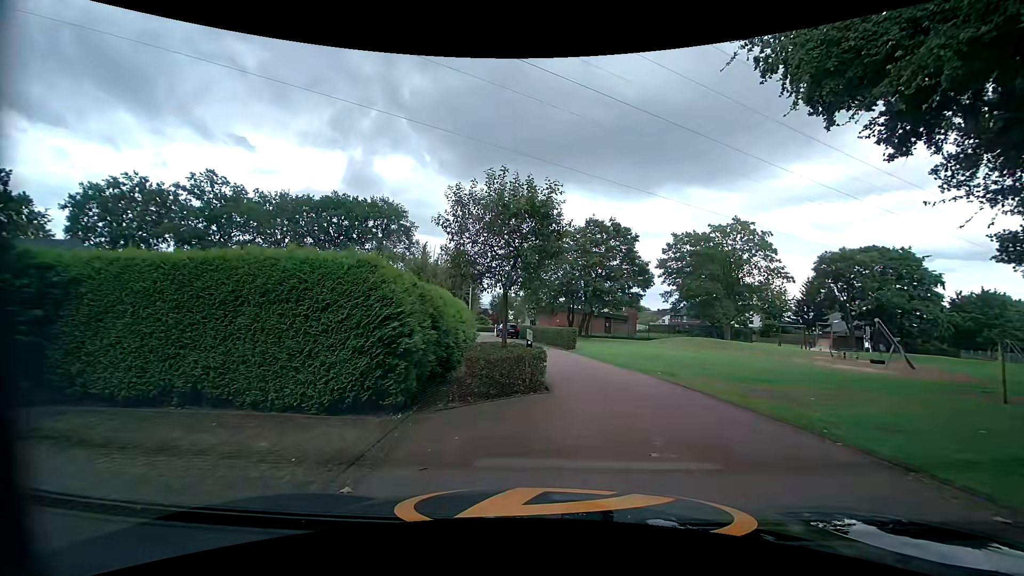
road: tertiary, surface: asphalt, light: Day
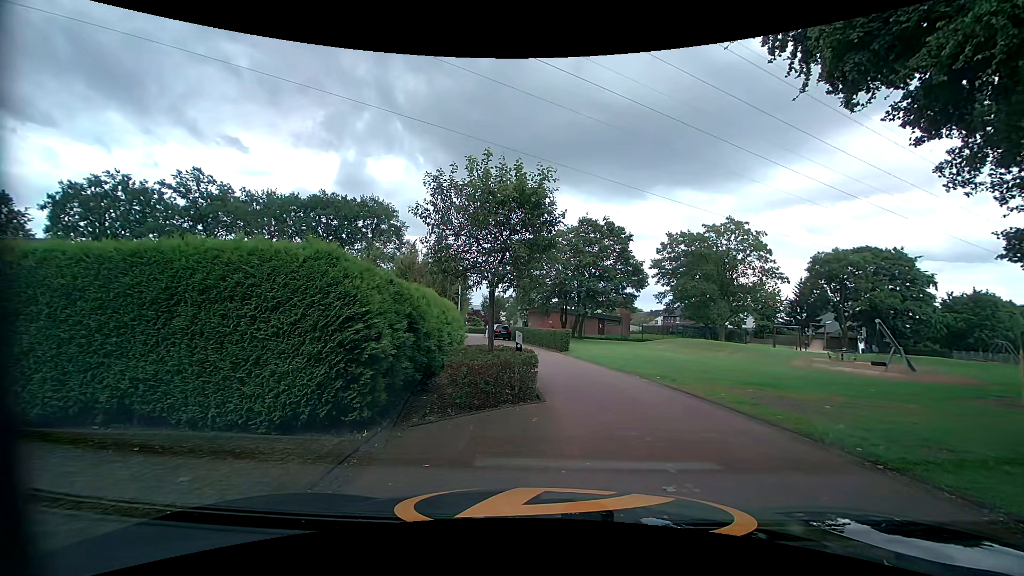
(0.0, +1.1) m; 0°
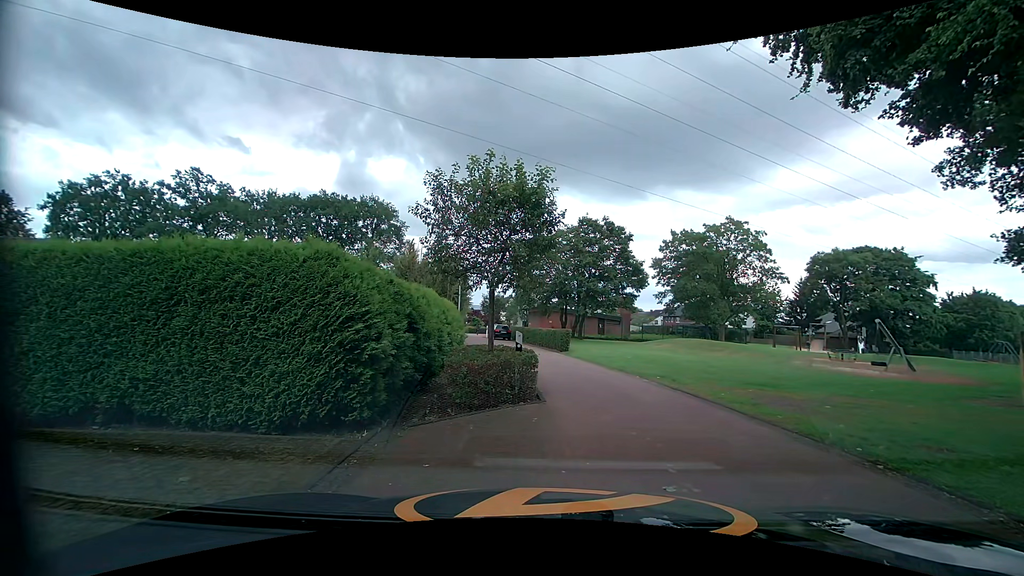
(0.0, 0.0) m; 0°
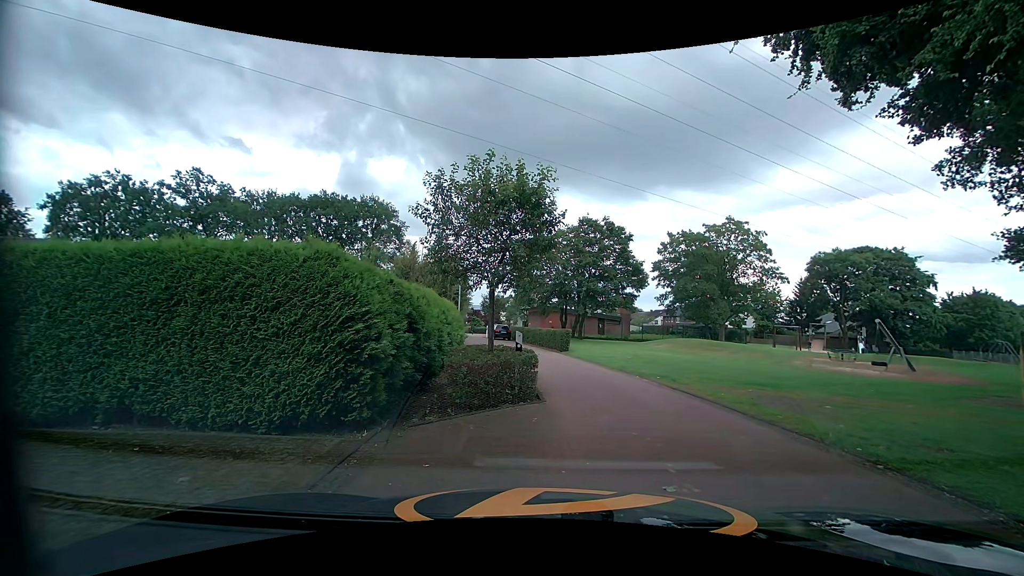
(0.0, 0.0) m; 0°
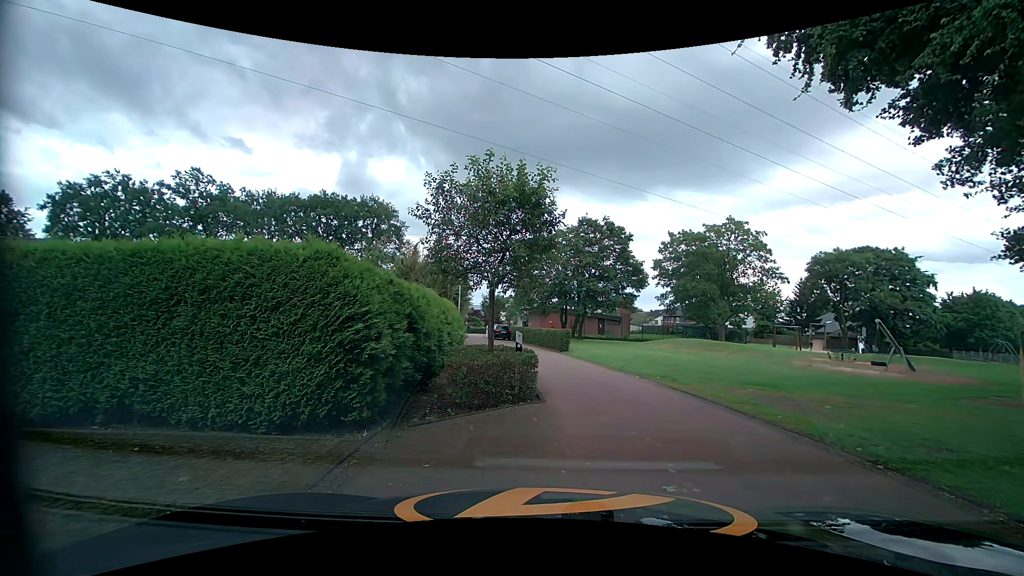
(0.0, 0.0) m; 0°
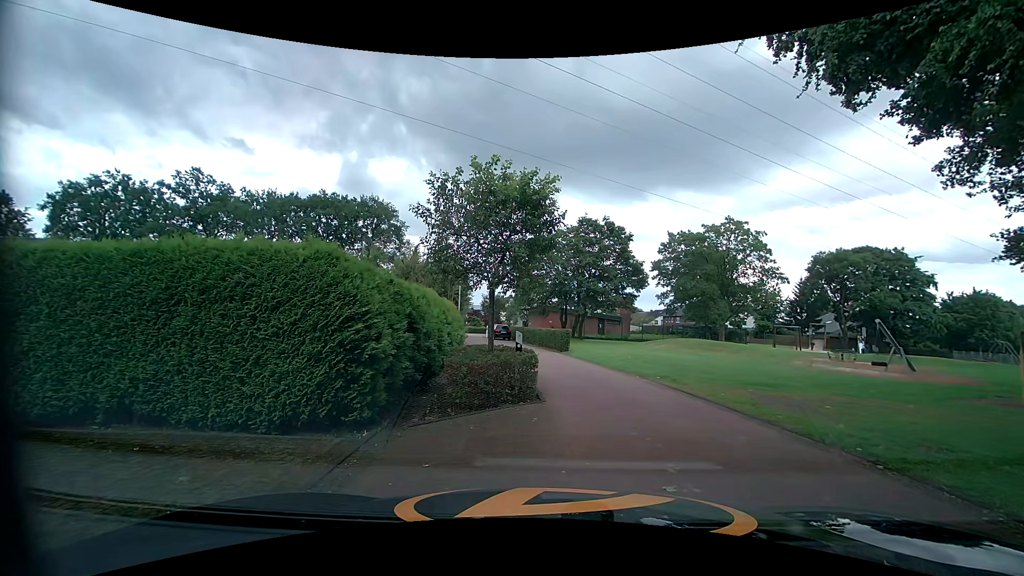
(0.0, 0.0) m; 0°
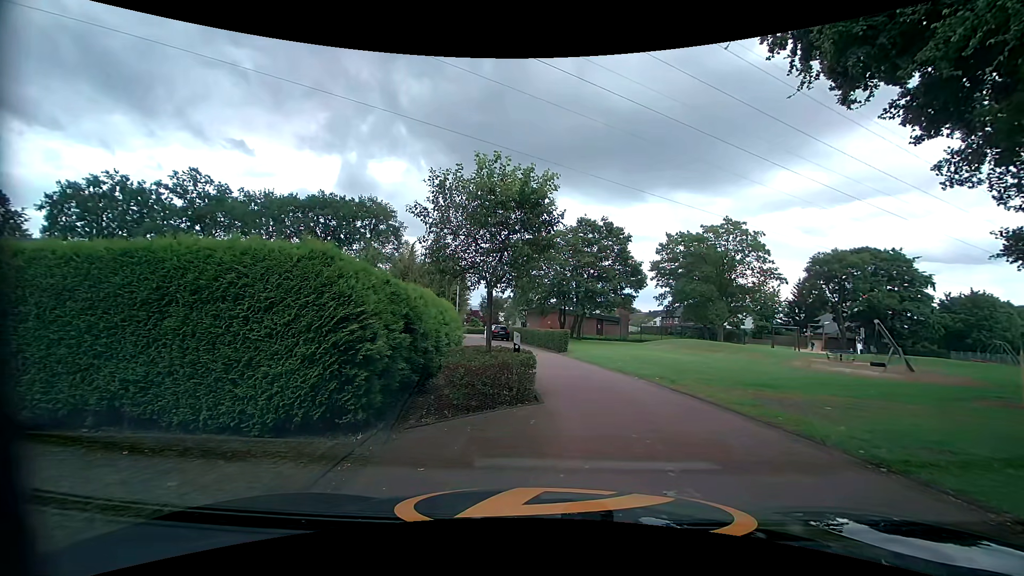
(0.0, 0.0) m; 0°
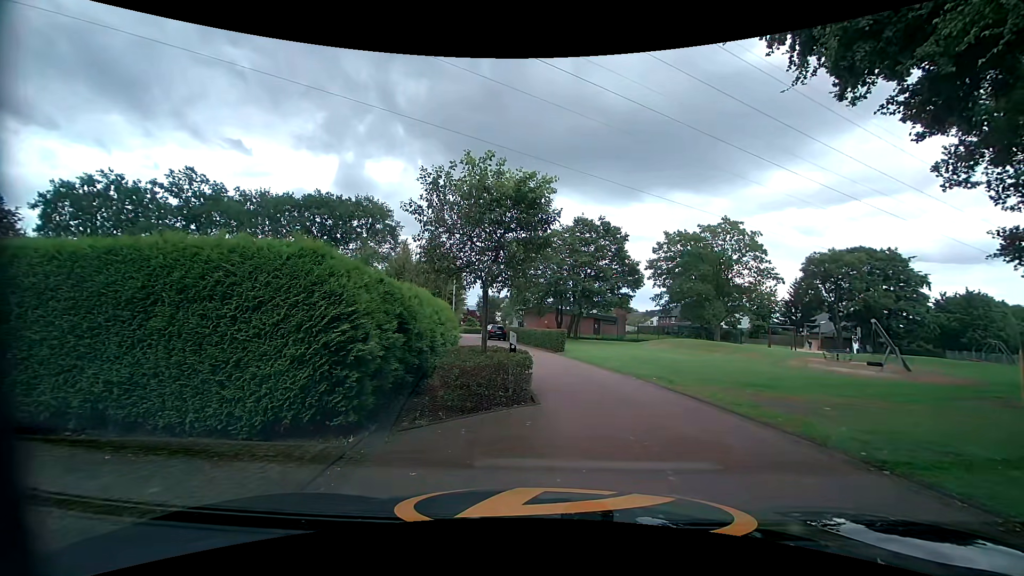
(0.0, +0.2) m; 0°
